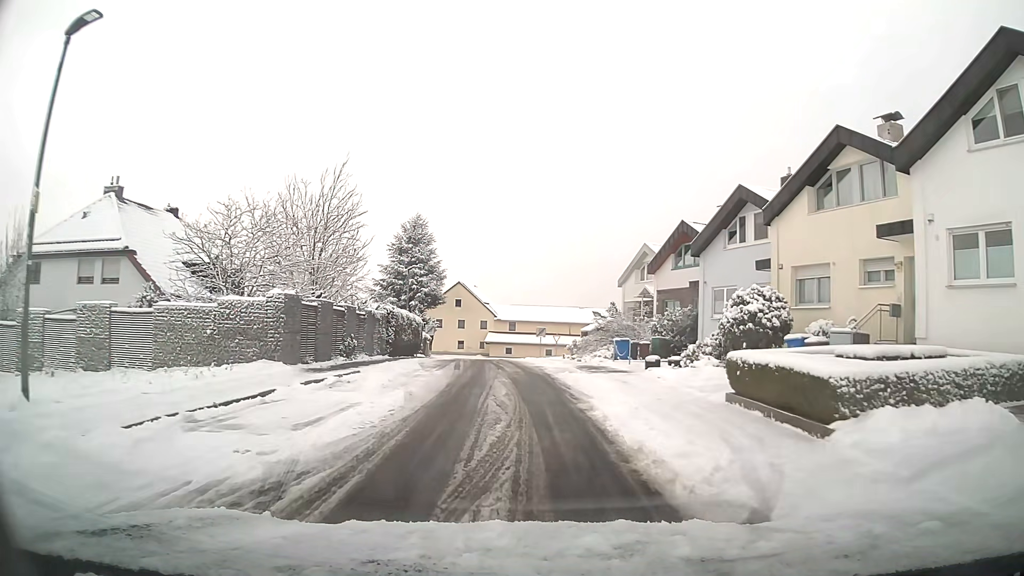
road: unclassified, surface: asphalt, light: Day
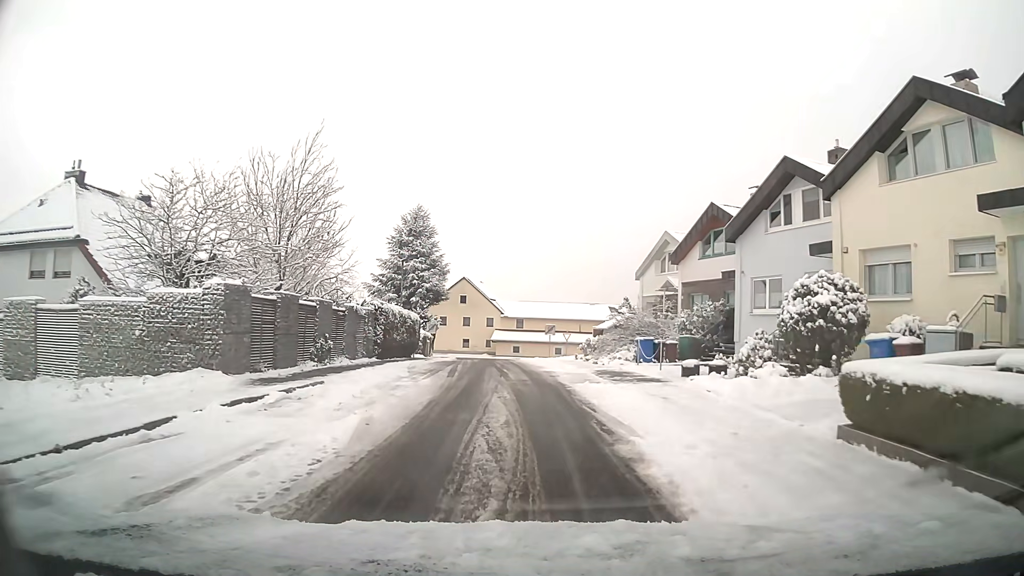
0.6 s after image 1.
(0.0, +4.2) m; -1°
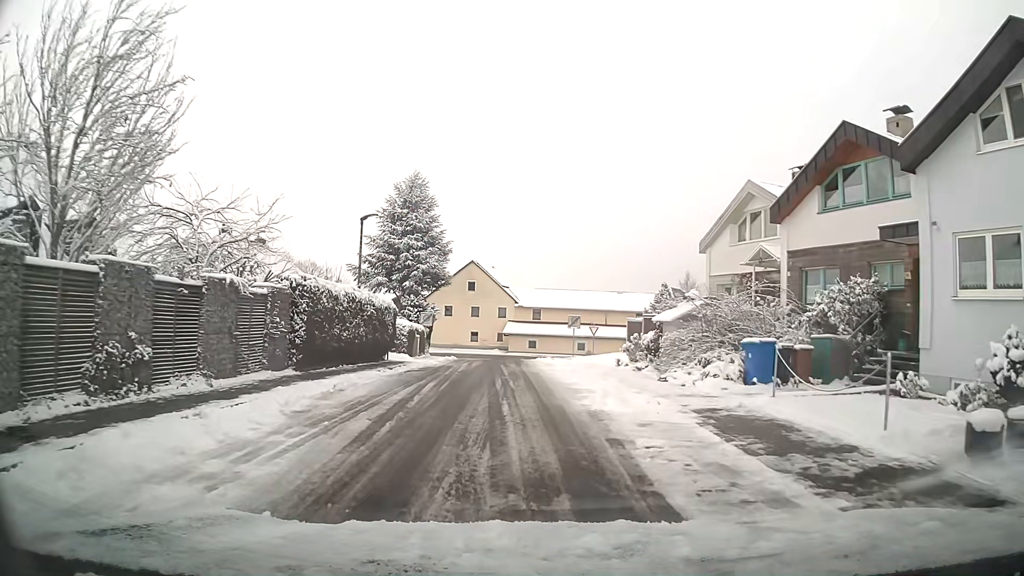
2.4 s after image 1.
(-0.2, +11.6) m; -2°
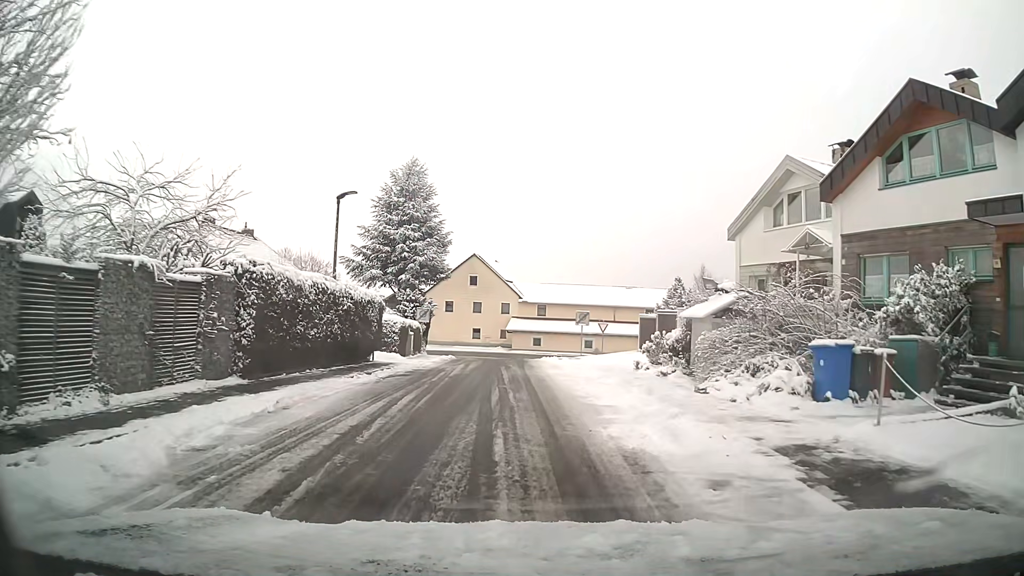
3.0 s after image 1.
(0.0, +3.5) m; 0°
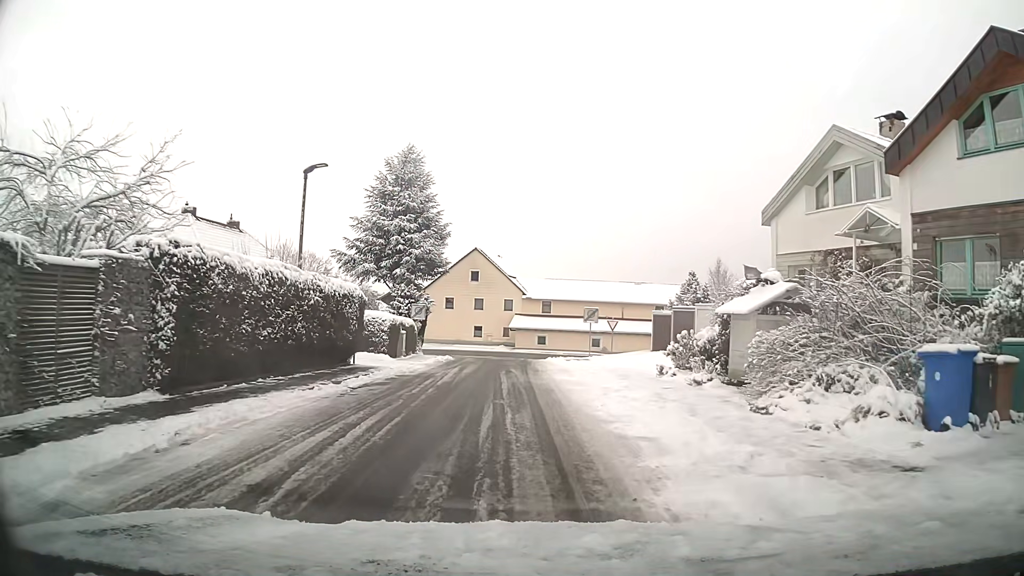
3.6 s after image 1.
(0.0, +3.4) m; 0°
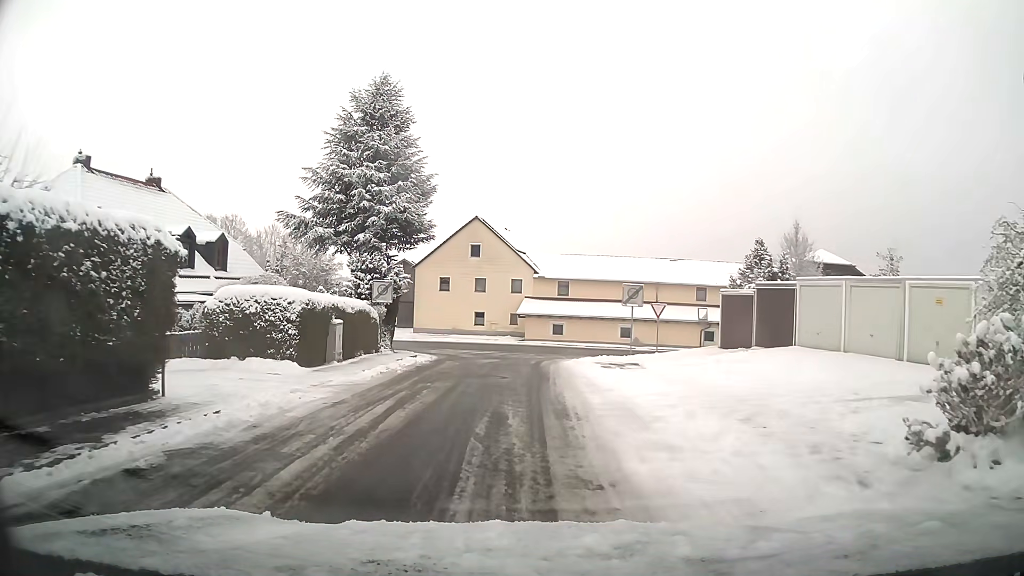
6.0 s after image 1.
(-0.1, +12.8) m; -1°
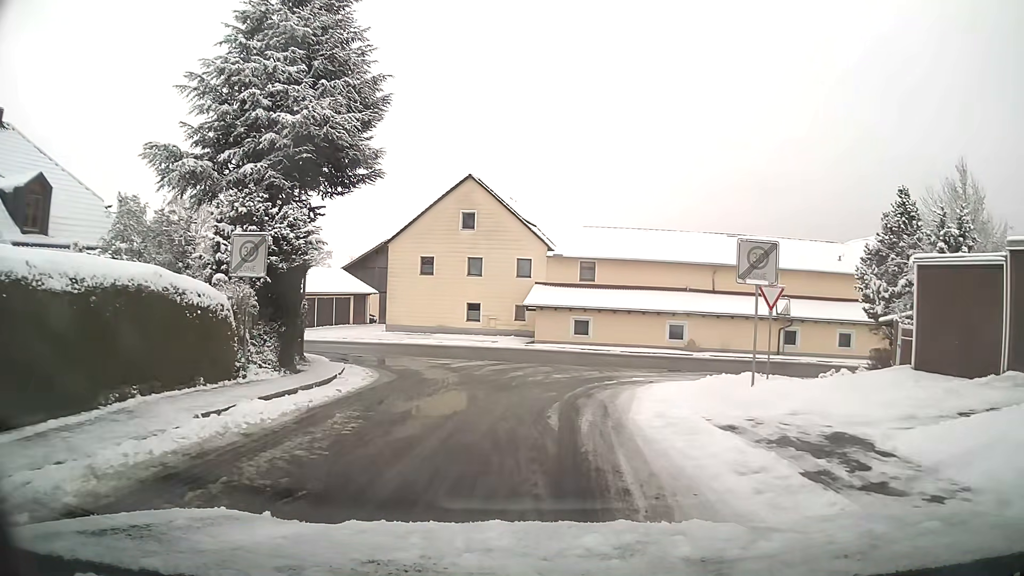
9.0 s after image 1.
(-0.1, +14.8) m; -1°
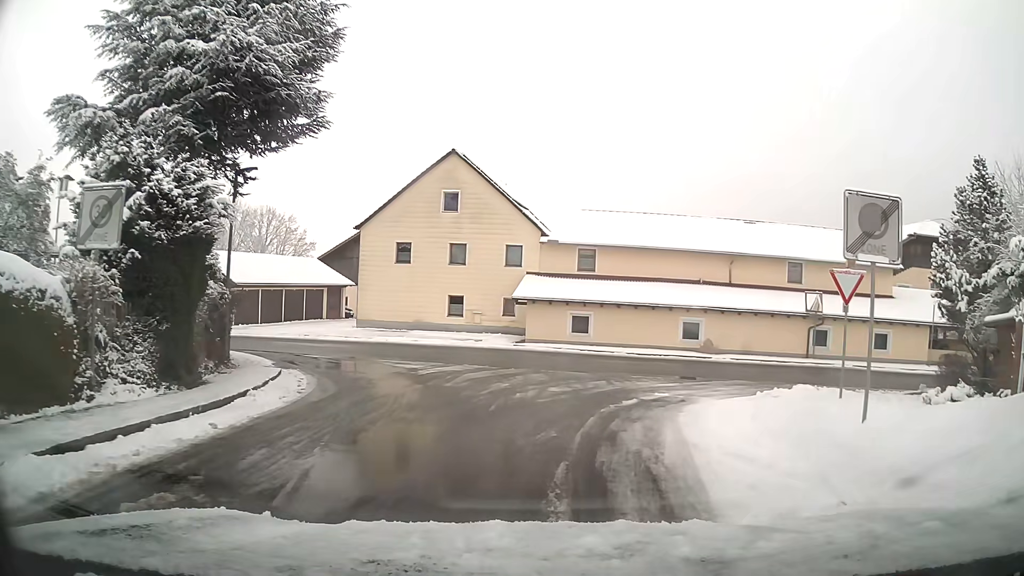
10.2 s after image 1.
(0.0, +5.3) m; +1°
